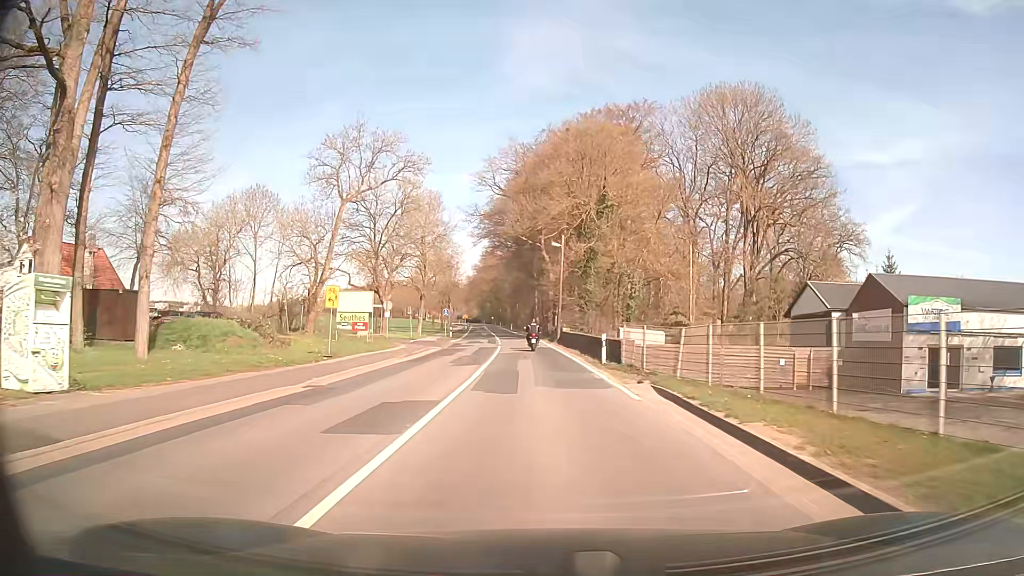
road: secondary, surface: asphalt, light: Day
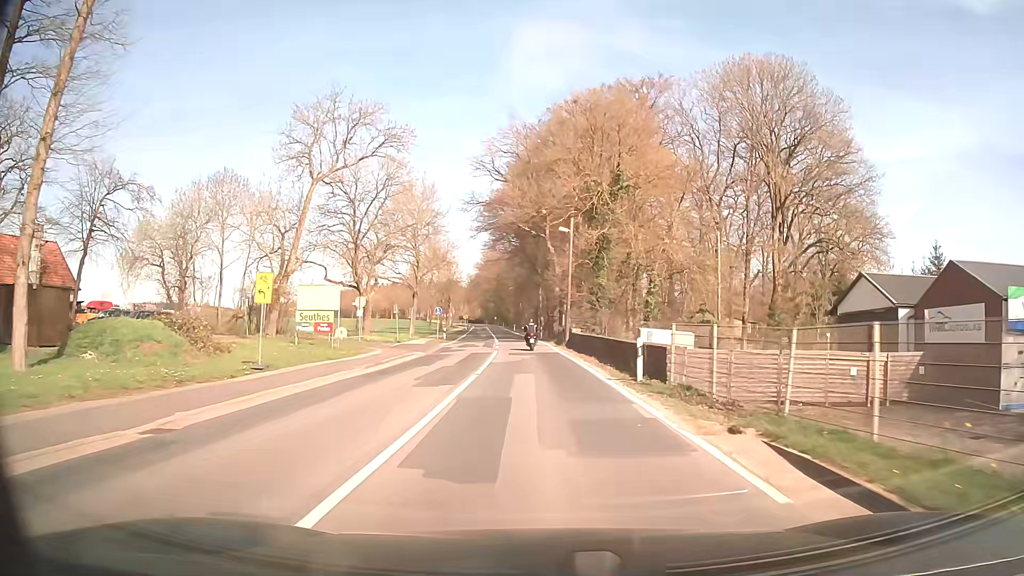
(0.0, +7.5) m; 0°
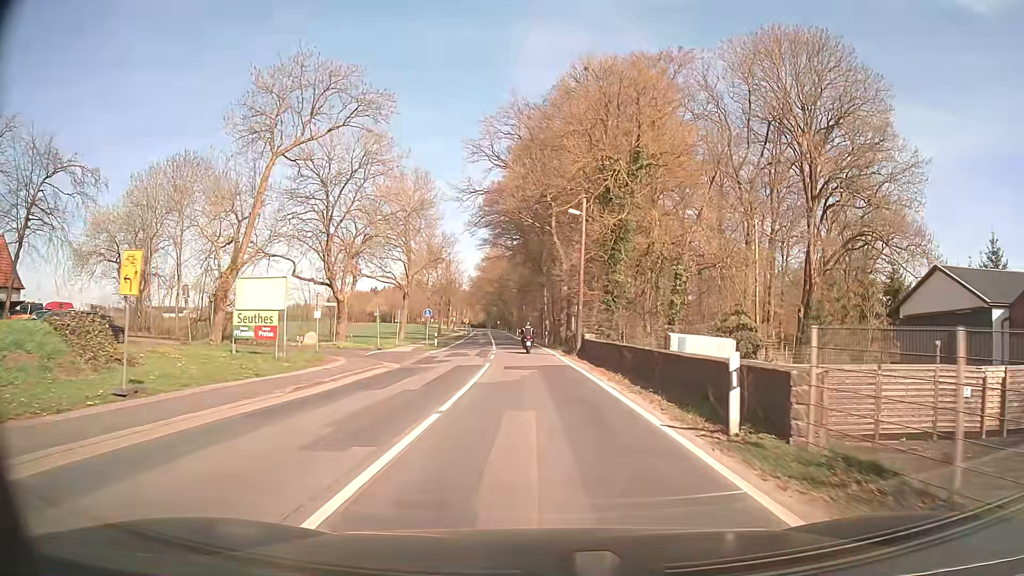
(0.0, +7.5) m; -1°
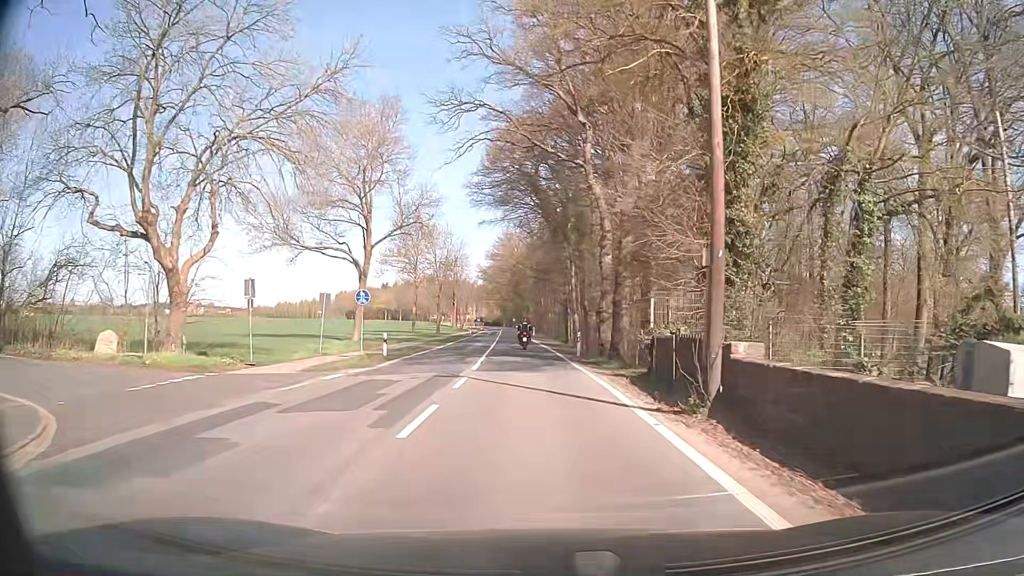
(-0.2, +22.6) m; -2°
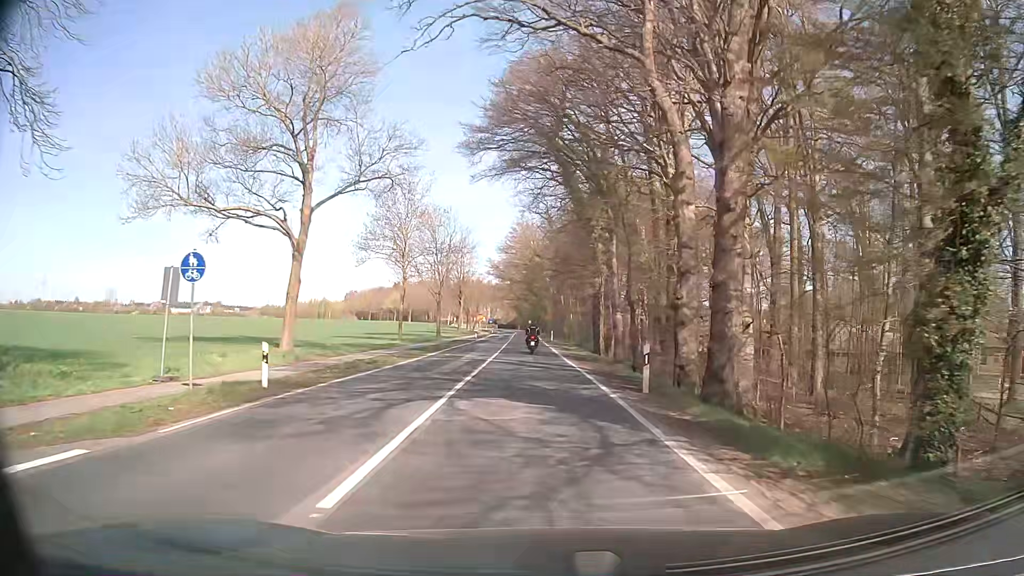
(-0.2, +15.1) m; -1°
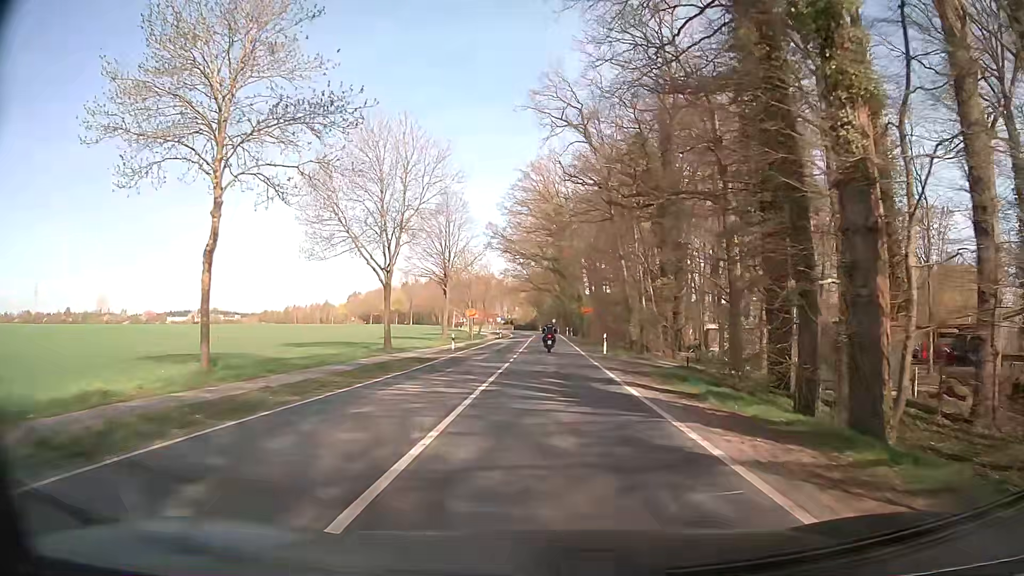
(-0.6, +38.0) m; -2°
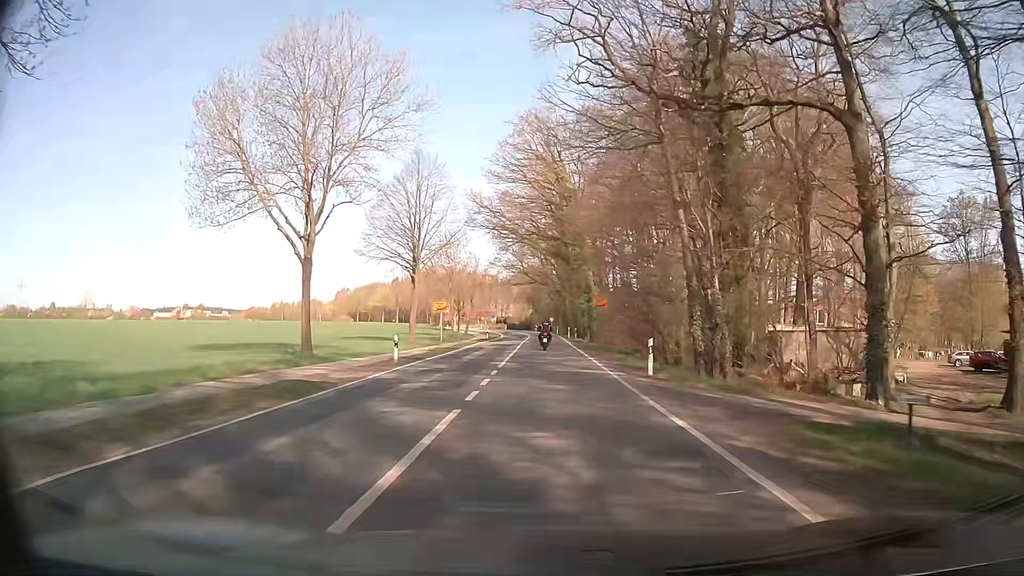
(+0.1, +15.2) m; 0°
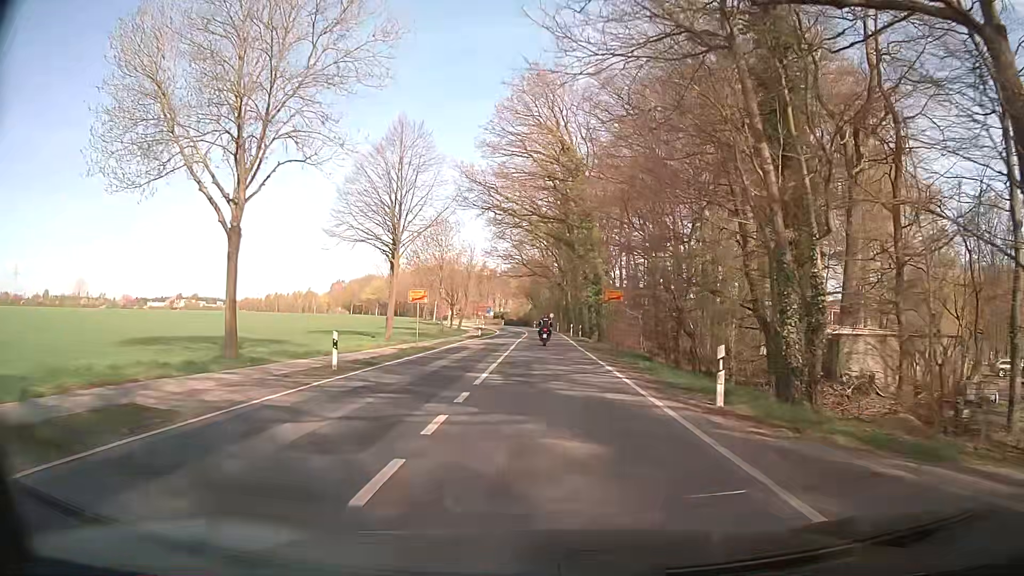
(0.0, +7.6) m; 0°
(0, +10) (0, +20) (0, +30) (+1, +40) (+1, +50) (+1, +60) (+1, +70) (+1, +80) (0, +90) (0, +100) m
